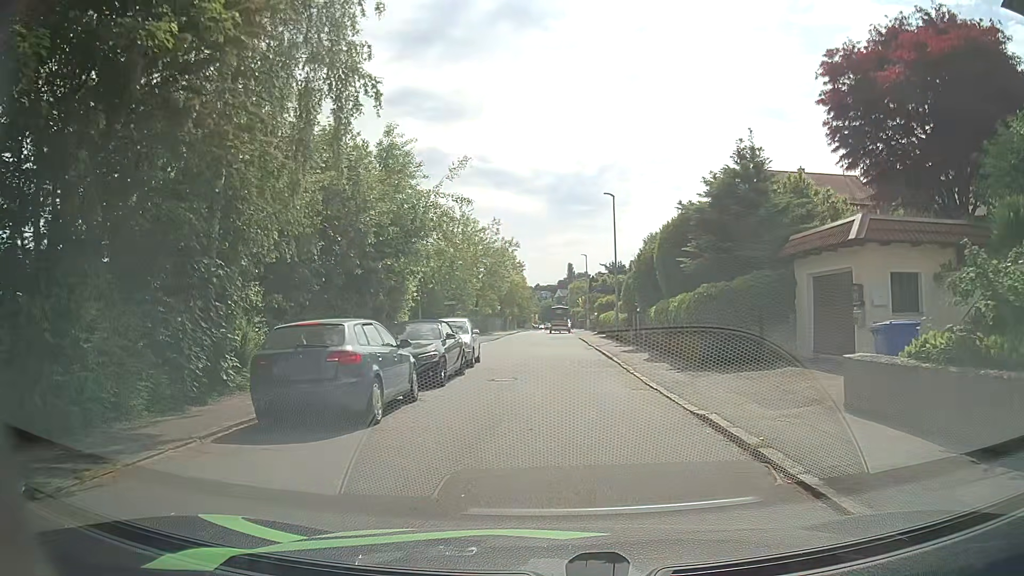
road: residential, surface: asphalt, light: Day
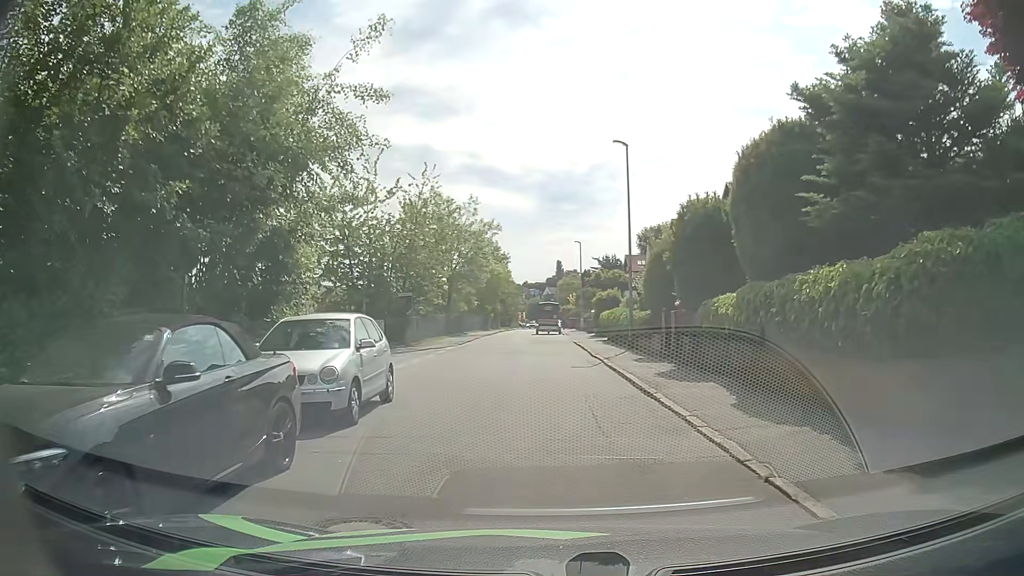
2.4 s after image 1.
(+0.1, +11.0) m; +1°
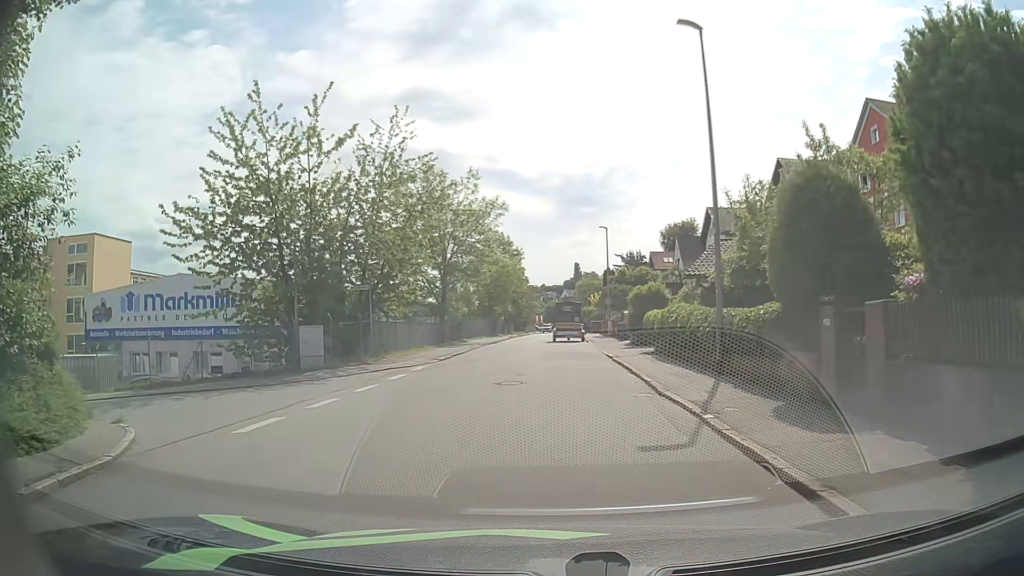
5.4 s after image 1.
(-0.1, +11.4) m; -2°
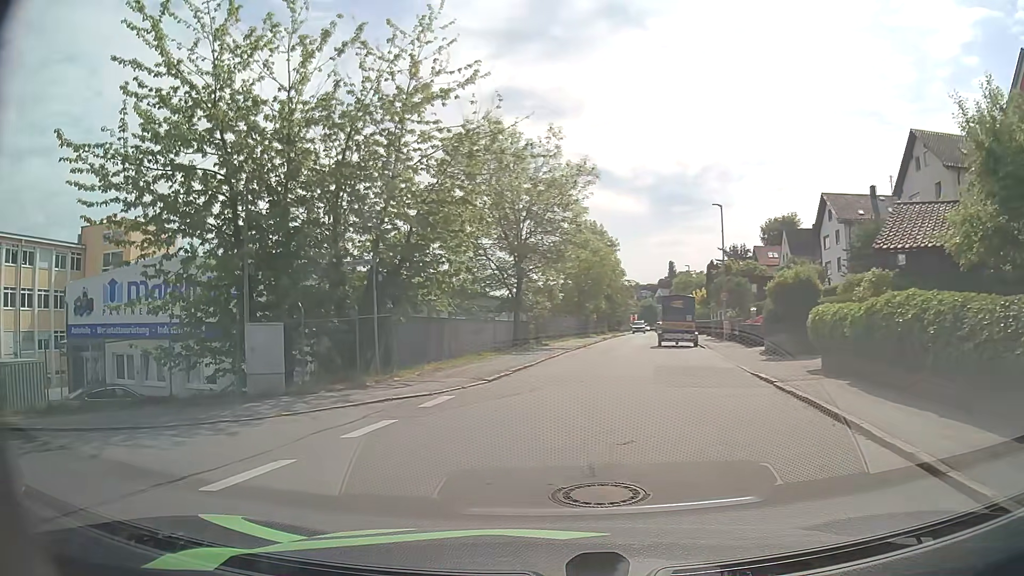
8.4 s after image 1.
(-0.3, +9.5) m; -8°
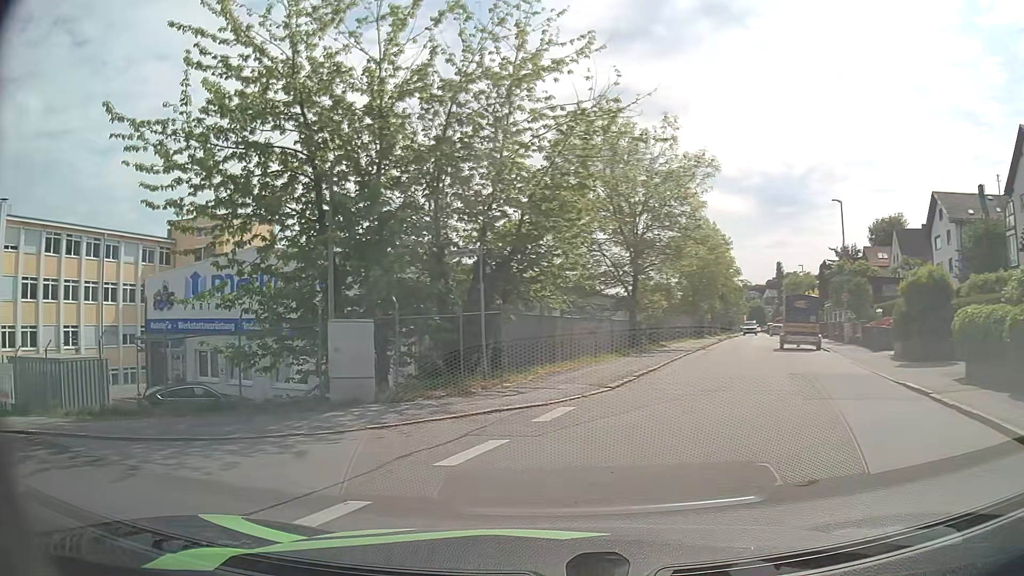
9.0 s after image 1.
(-0.2, +1.9) m; -10°
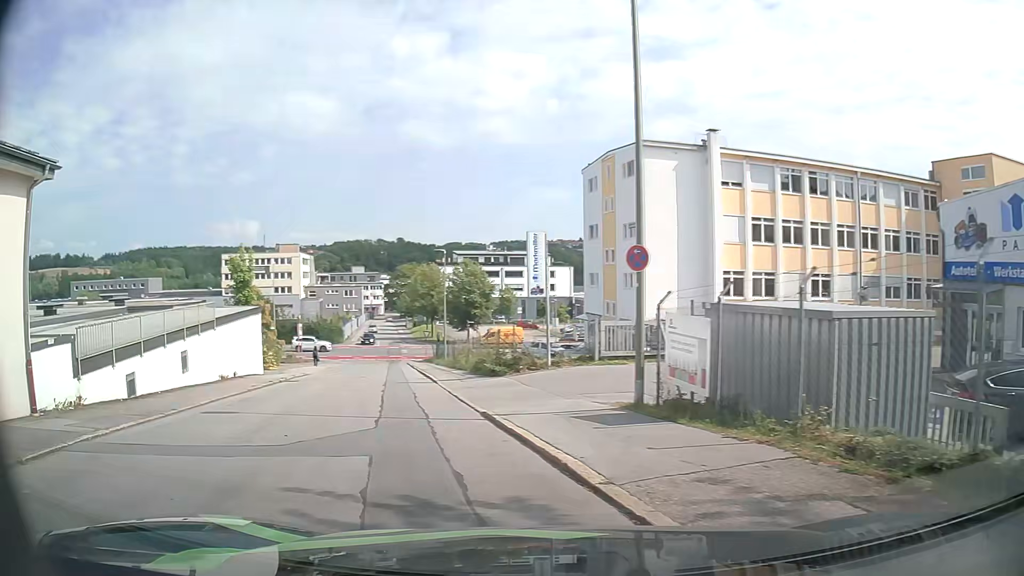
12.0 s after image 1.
(-5.3, +8.3) m; -64°
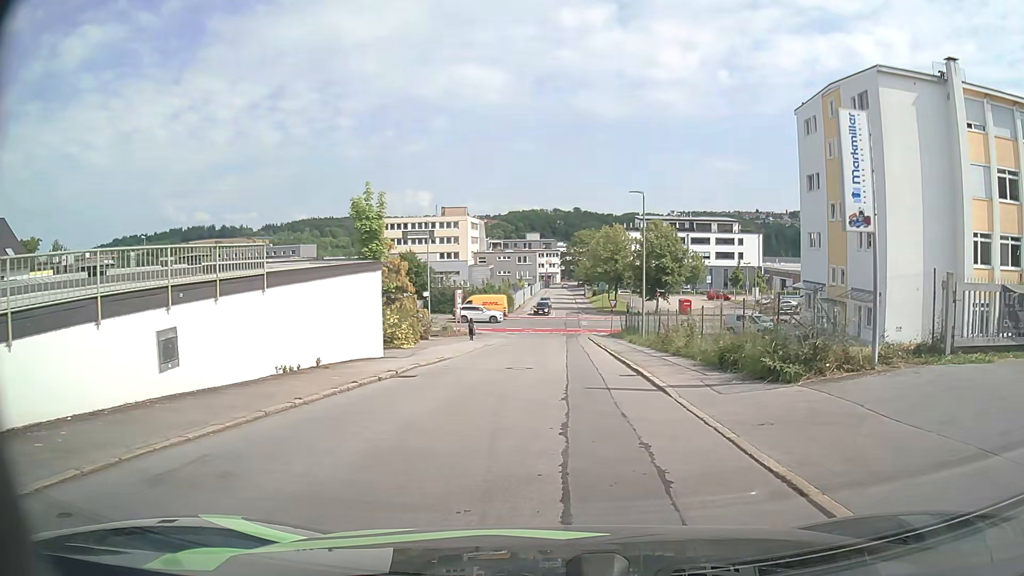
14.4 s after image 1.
(-2.2, +11.3) m; -13°
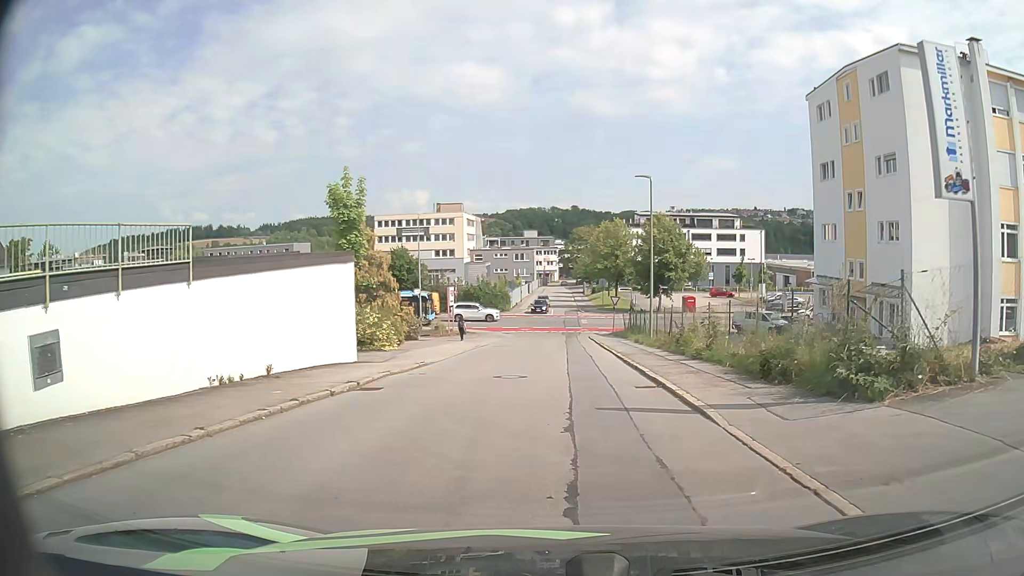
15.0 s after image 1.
(0.0, +3.4) m; 0°
